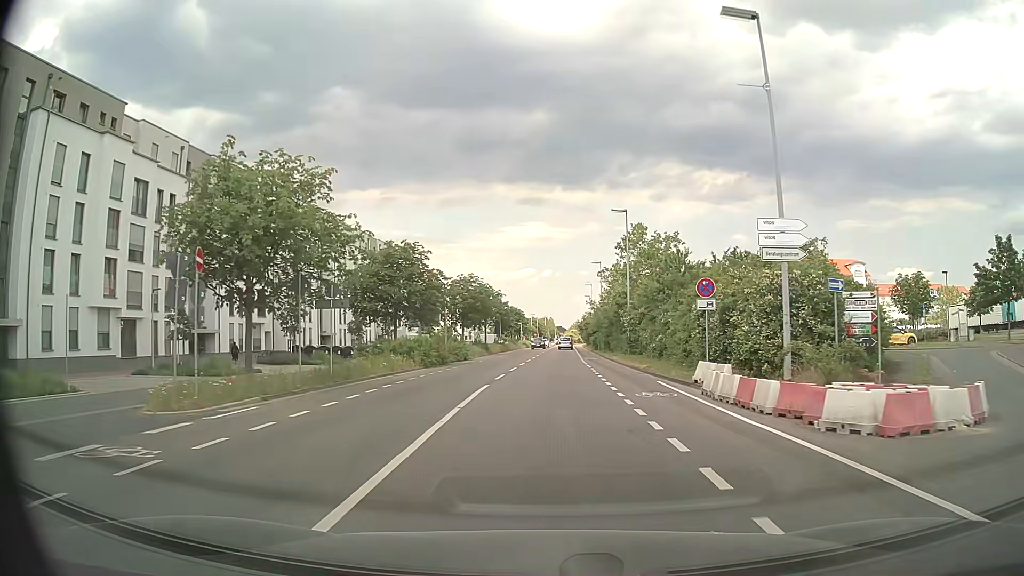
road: secondary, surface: asphalt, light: Day
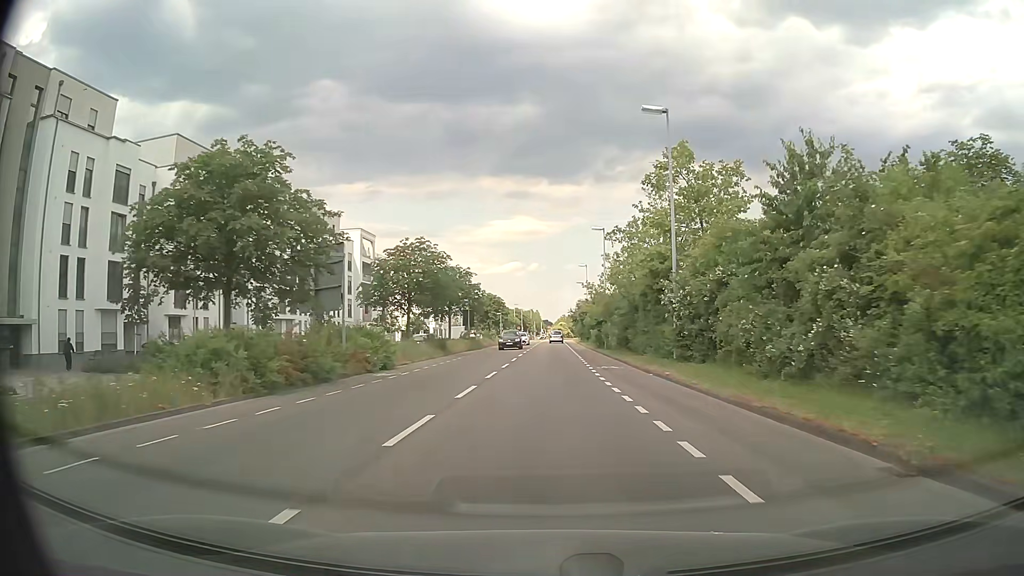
(+0.3, +20.9) m; +1°
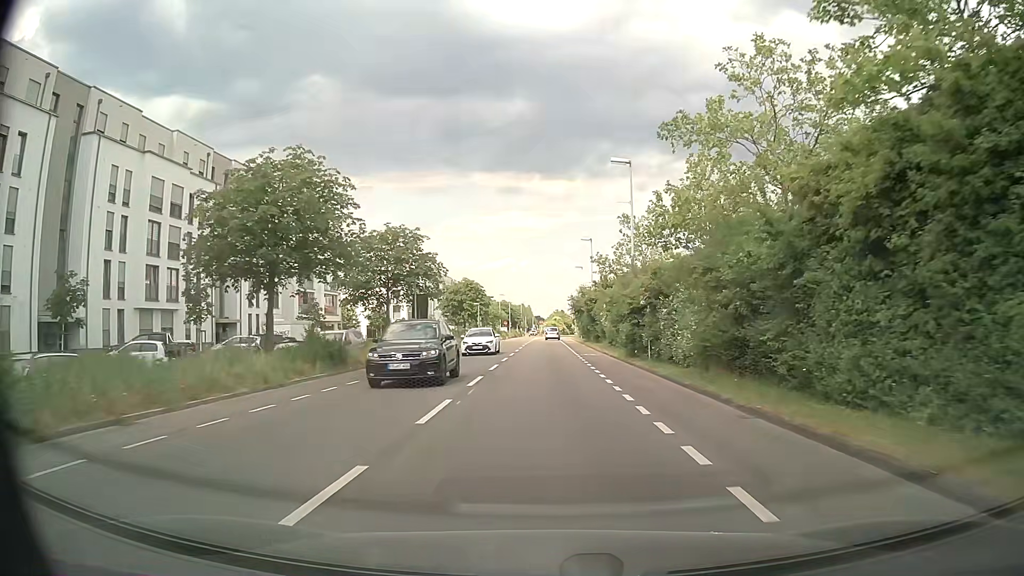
(+0.2, +22.5) m; +1°
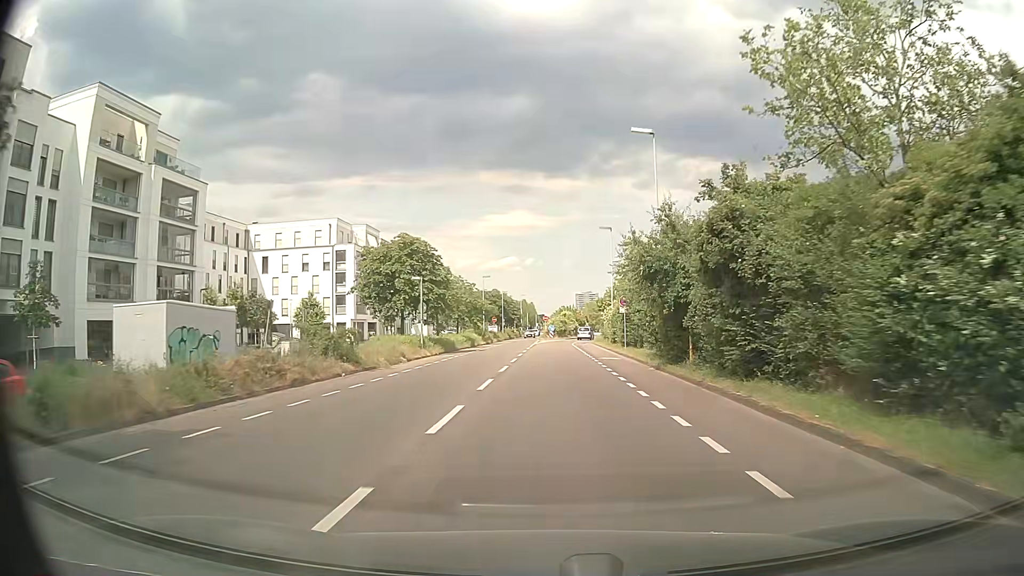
(-0.1, +37.3) m; -1°
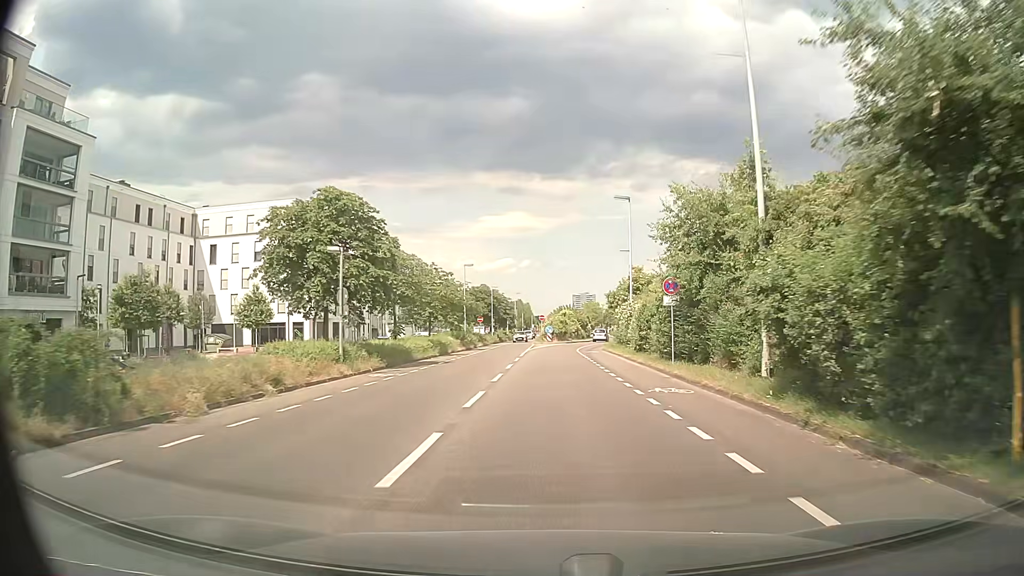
(0.0, +14.9) m; 0°
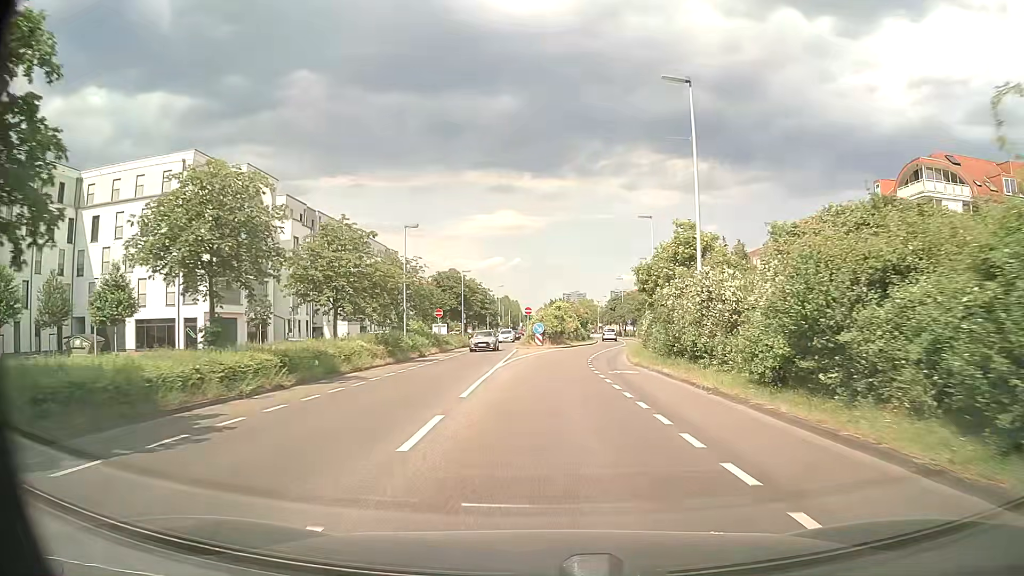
(+0.2, +22.3) m; +1°
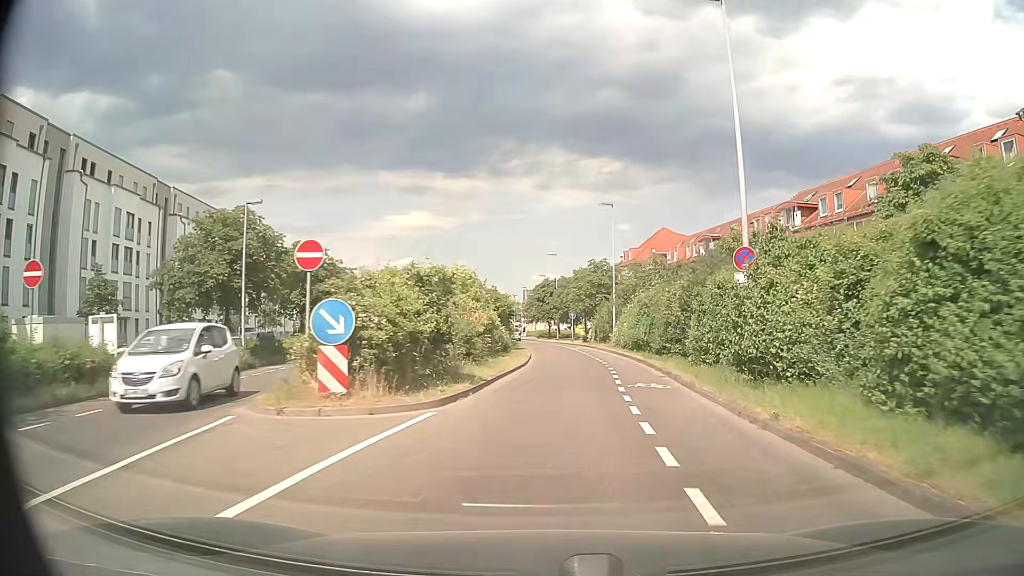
(+1.4, +37.2) m; +7°
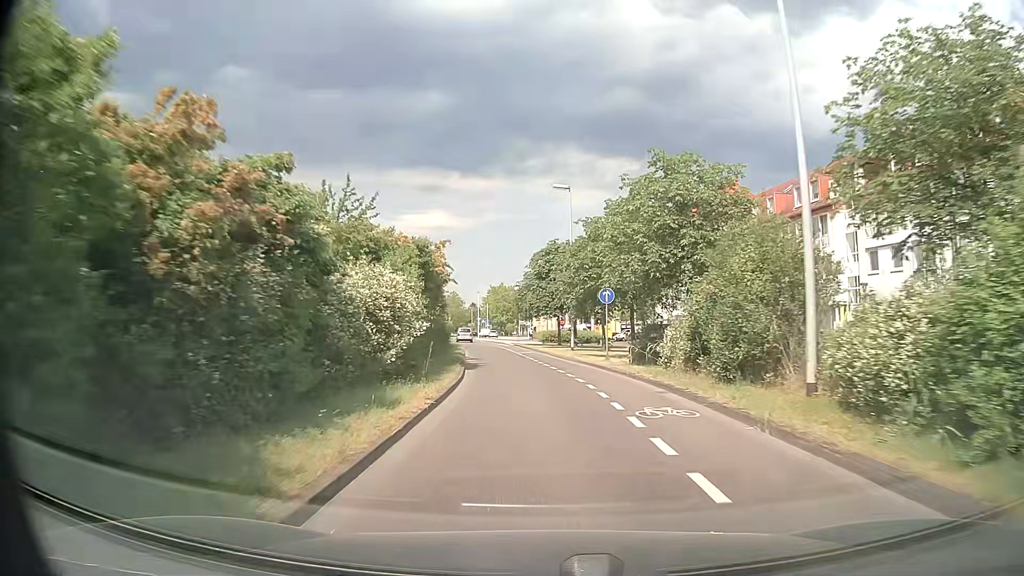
(+1.1, +37.4) m; -1°
(0, +10) (-1, +20) (-2, +30) (-3, +40) (-4, +50) (-6, +60) (-8, +69) (-10, +79) (-11, +89) (-13, +99) m
